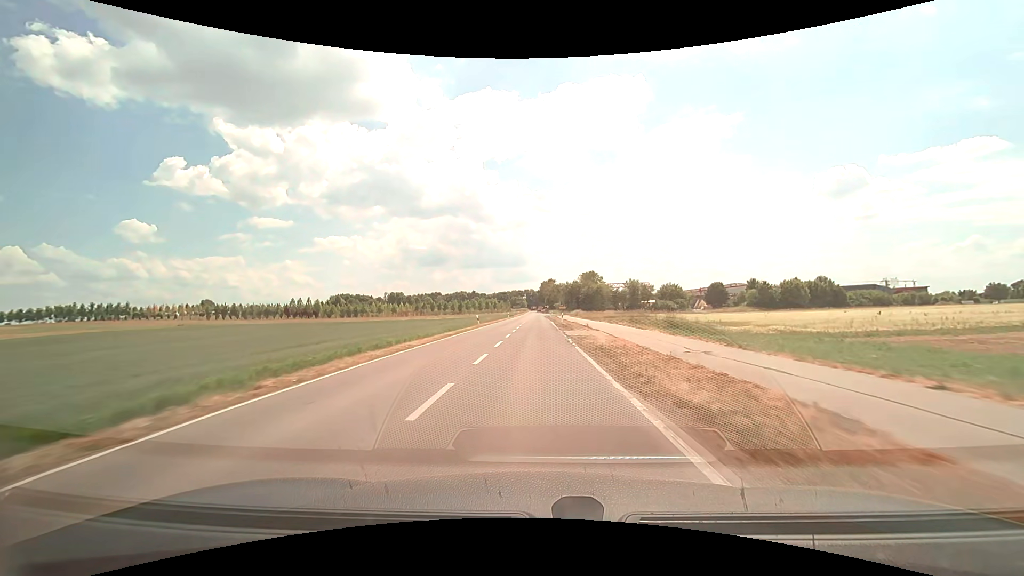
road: tertiary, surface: asphalt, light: Day
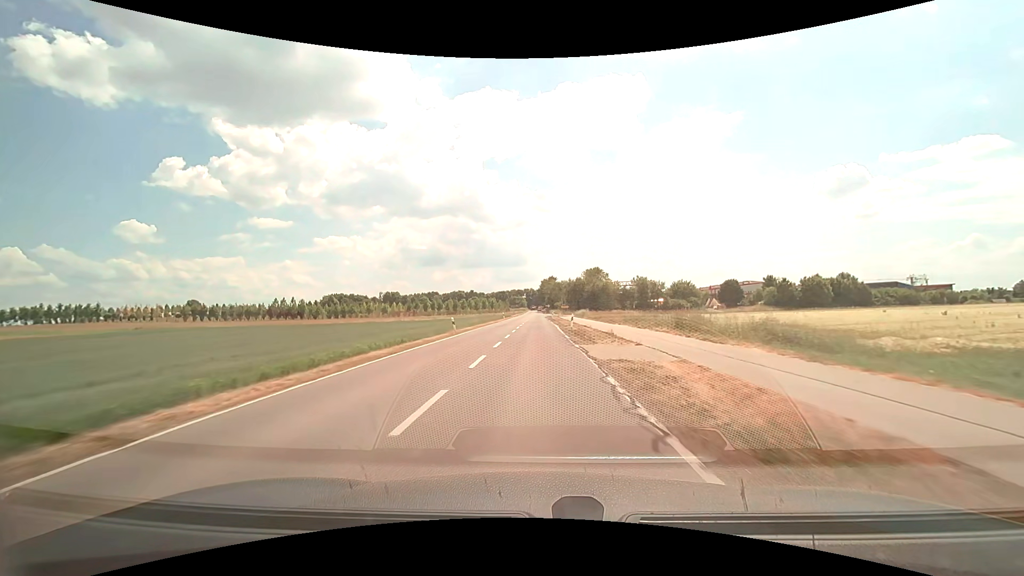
(0.0, +12.8) m; 0°
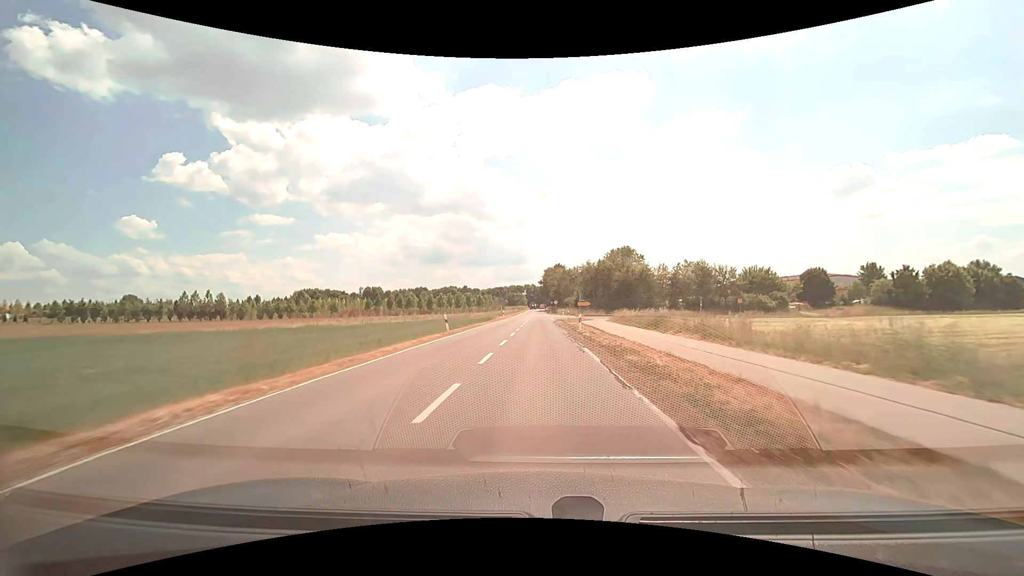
(0.0, +48.6) m; 0°
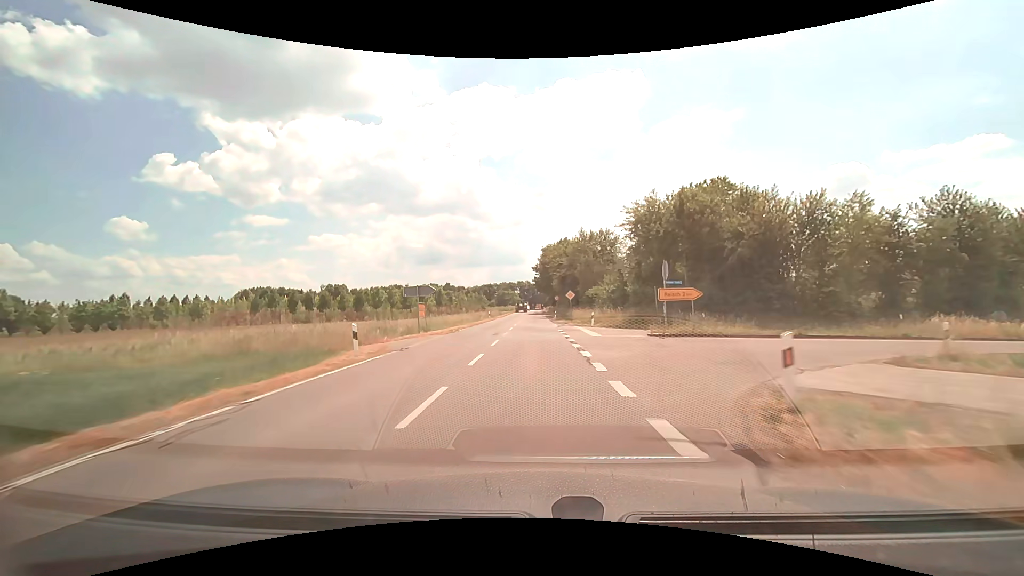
(+0.3, +55.0) m; 0°
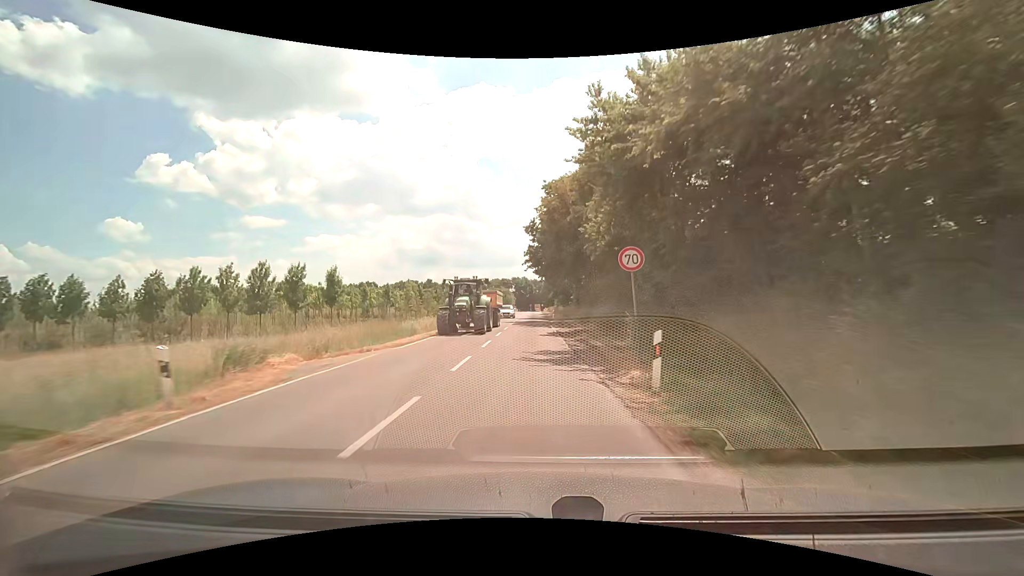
(0.0, +49.5) m; 0°
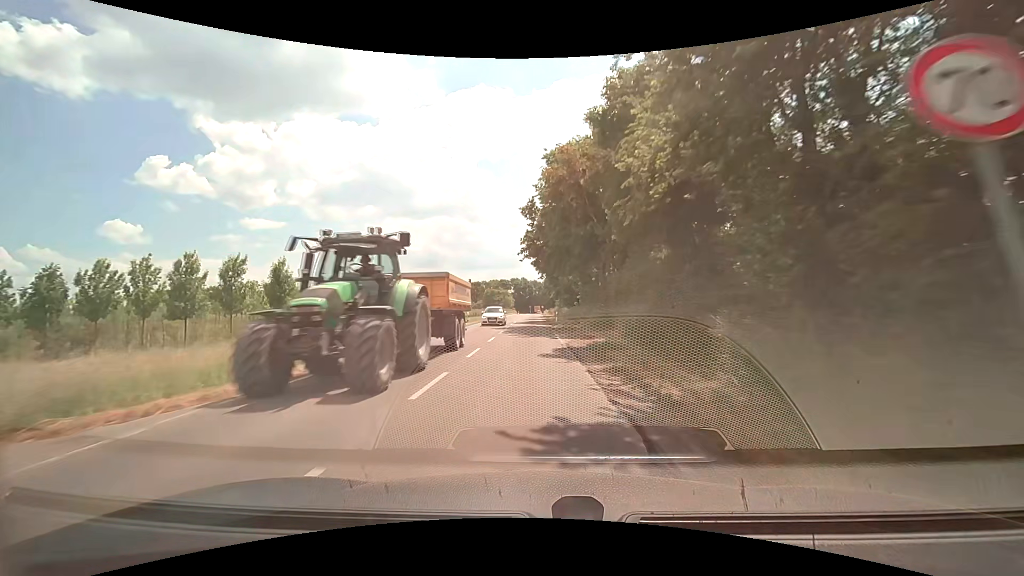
(0.0, +9.5) m; 0°
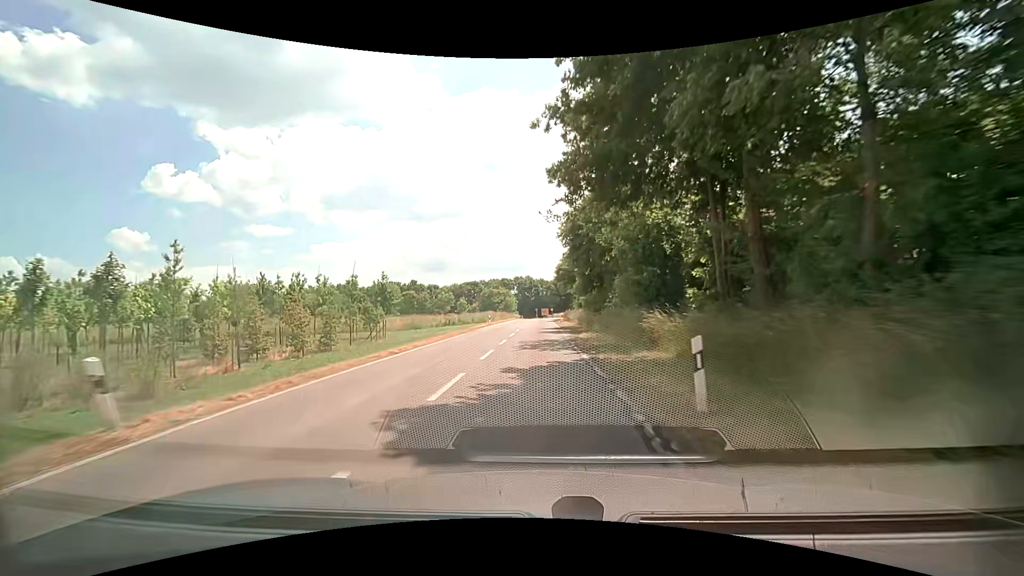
(-0.4, +37.0) m; -1°
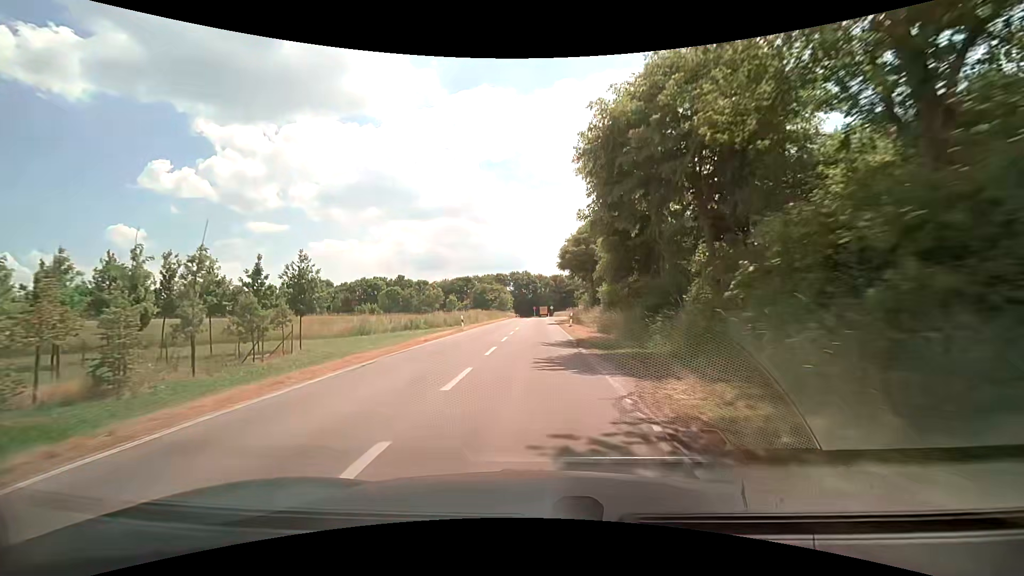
(0.0, +17.8) m; 0°
(0, +10) (0, +20) (0, +30) (0, +40) (0, +50) (0, +60) (0, +70) (0, +80) (0, +90) (+1, +100) m
